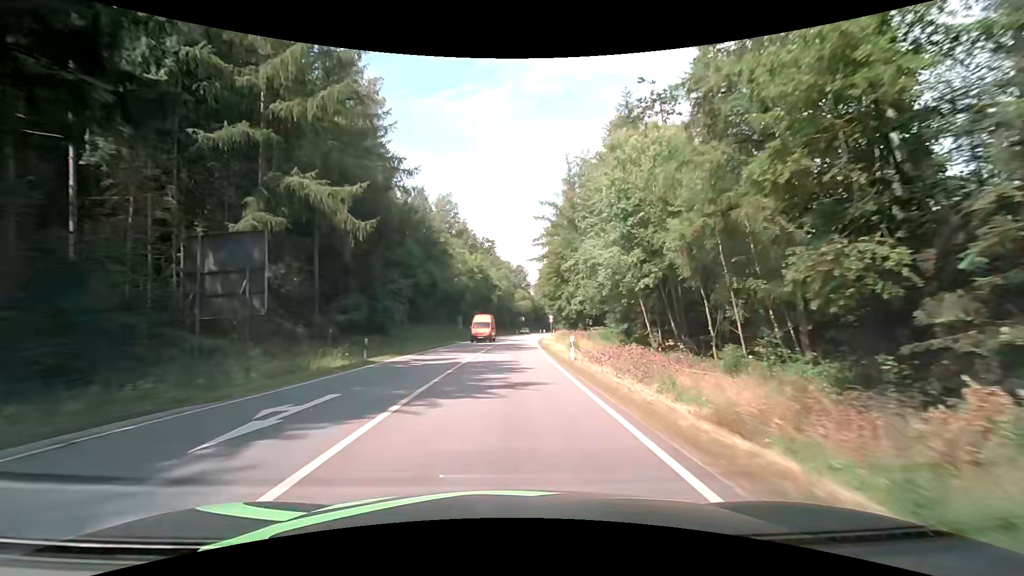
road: primary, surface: asphalt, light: Day
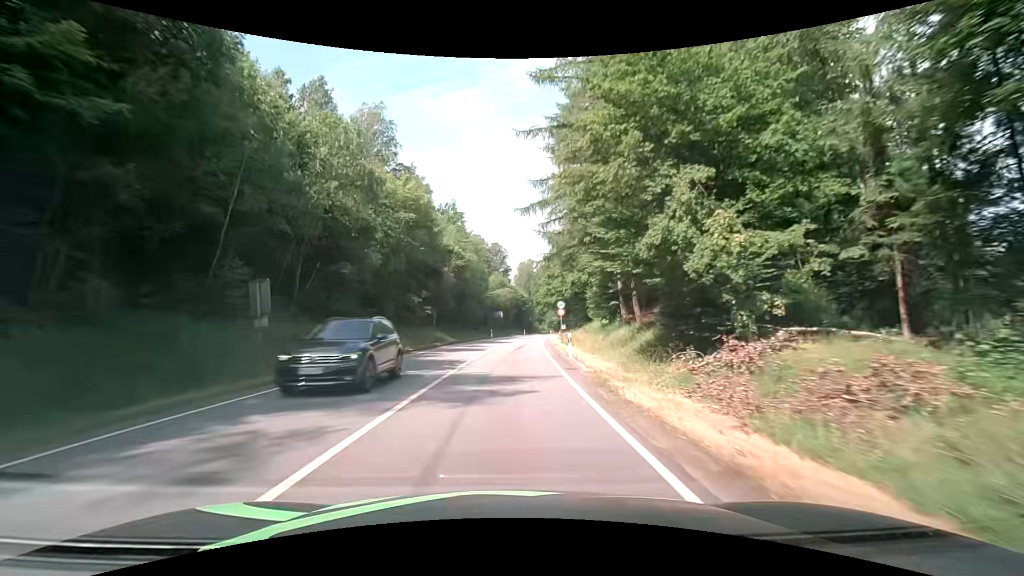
(+0.7, +46.4) m; +2°
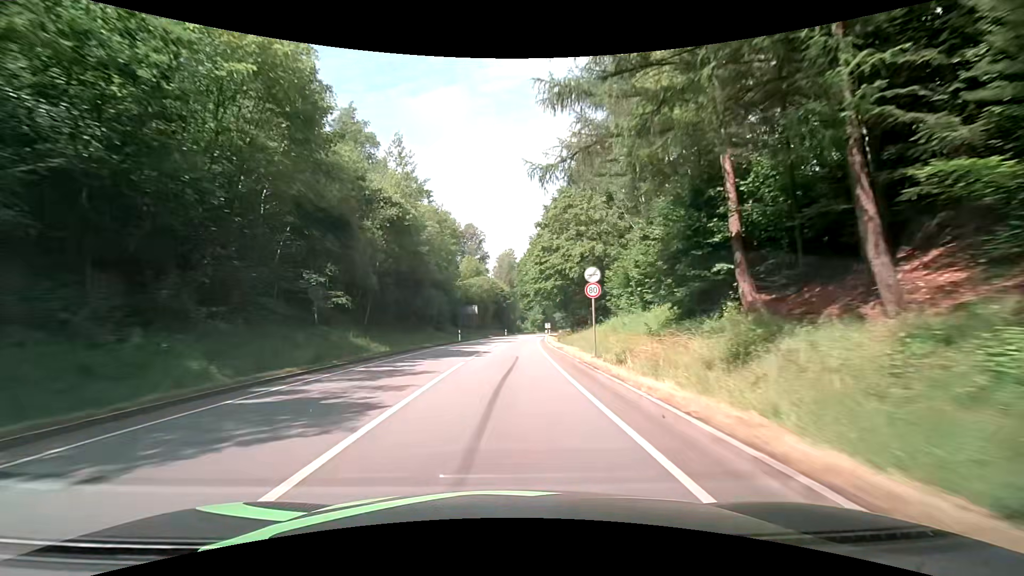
(+0.4, +23.5) m; +3°
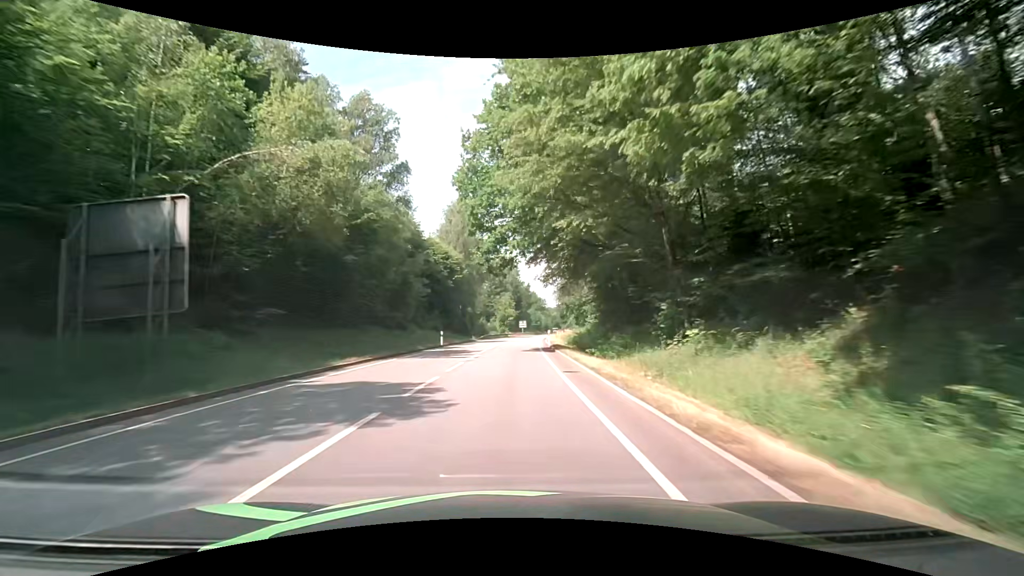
(+1.9, +59.7) m; +4°
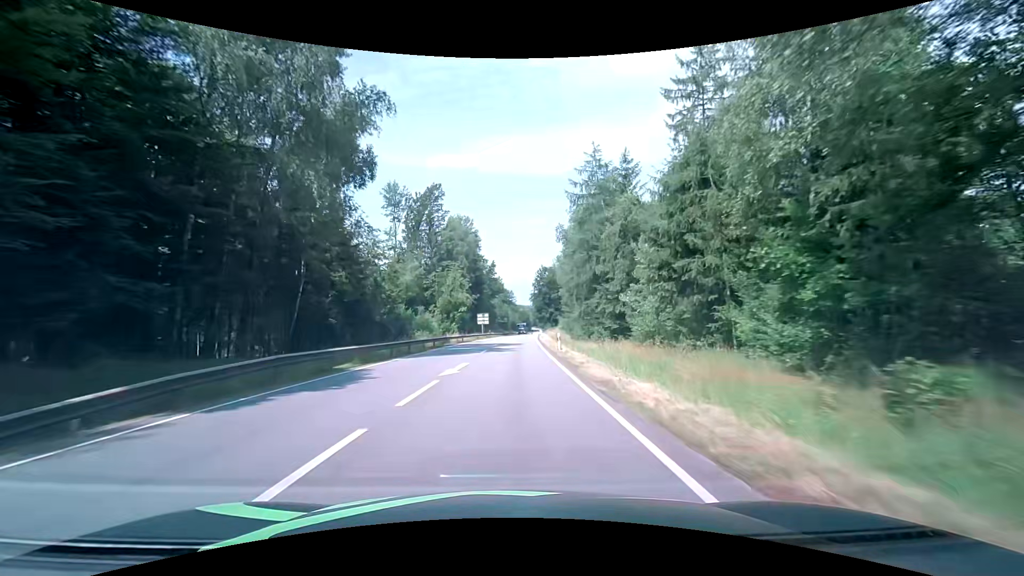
(+2.0, +61.1) m; +4°
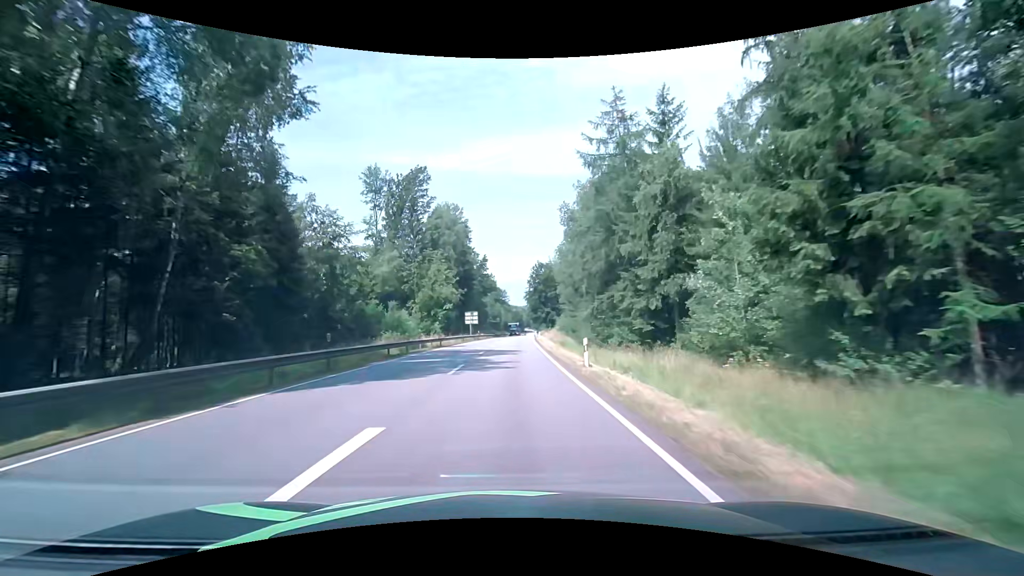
(+0.1, +12.4) m; +1°
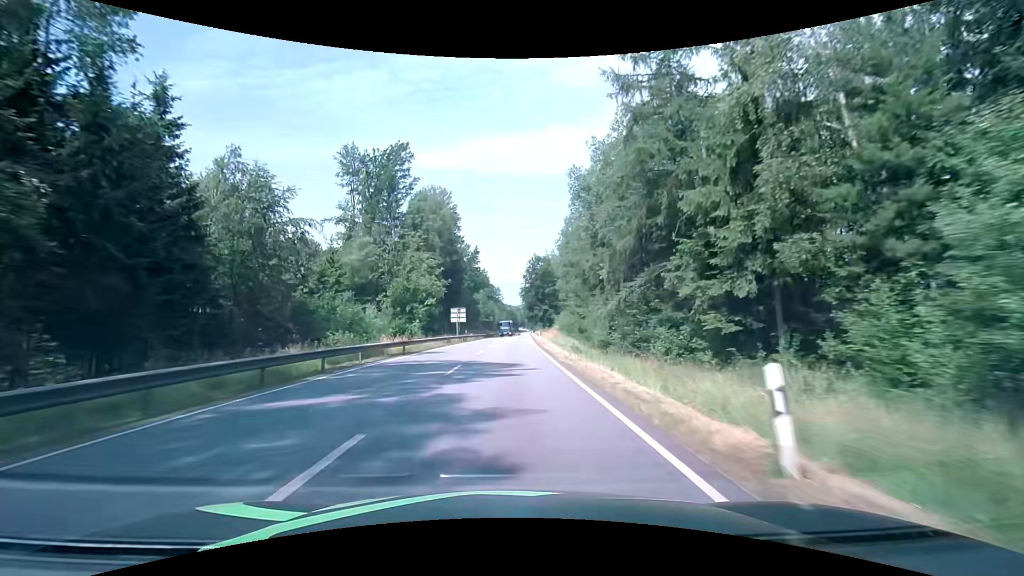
(+0.1, +12.5) m; +1°
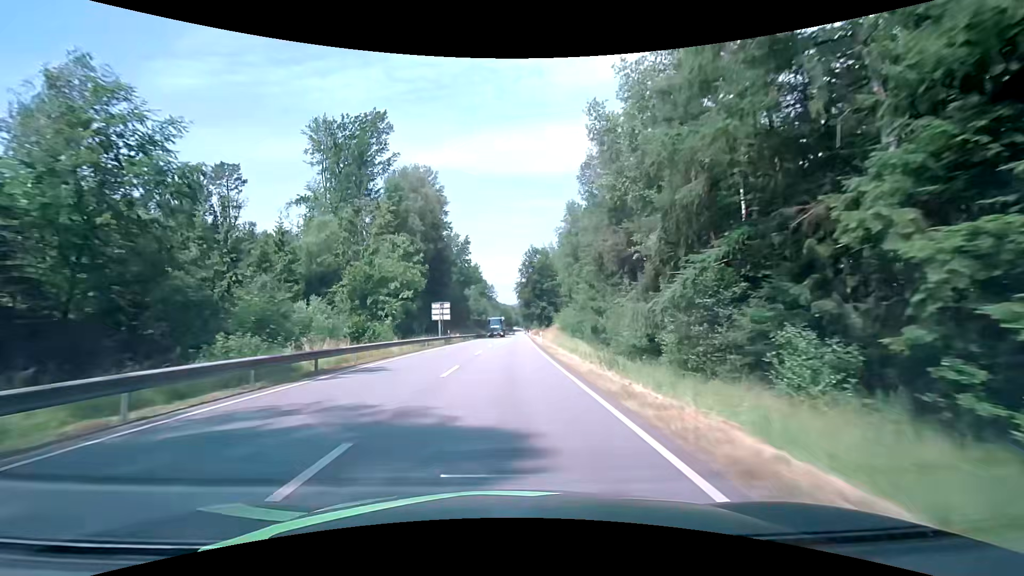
(+0.1, +12.5) m; +1°
(0, +10) (0, +20) (0, +30) (+1, +40) (+1, +50) (+1, +60) (+1, +70) (+2, +80) (+2, +90) (+2, +100) m
